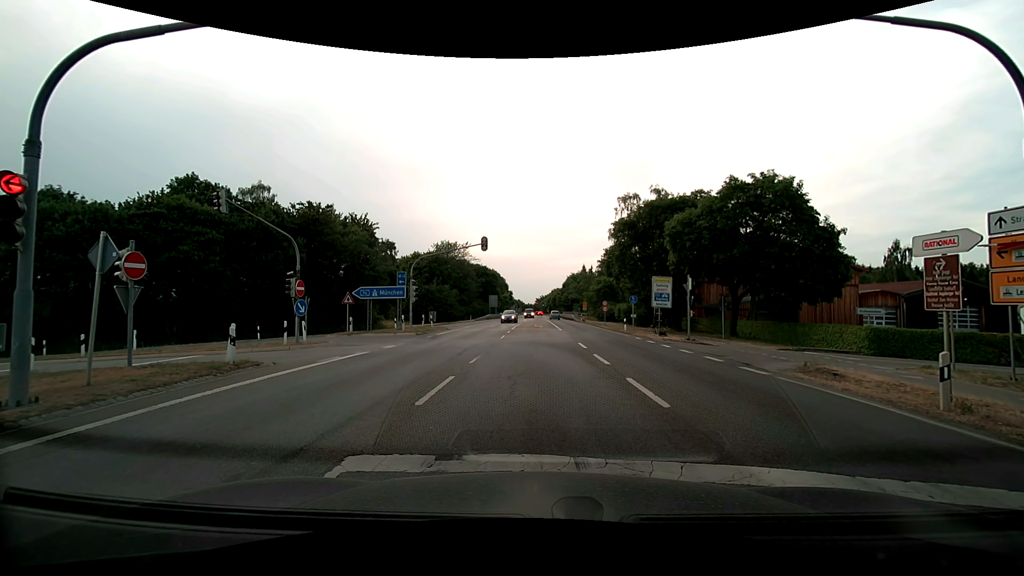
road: secondary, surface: asphalt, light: Day
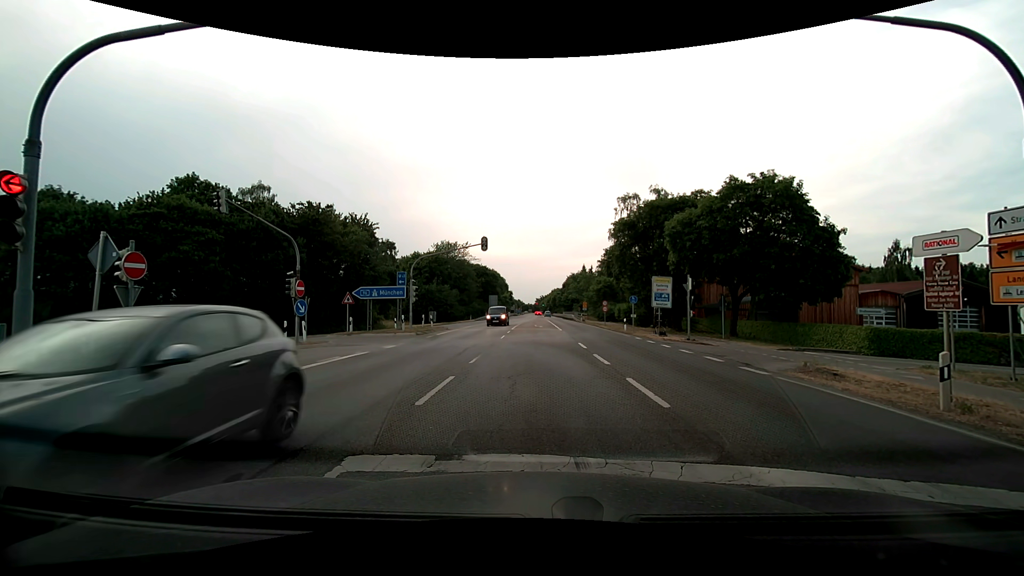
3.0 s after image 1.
(0.0, 0.0) m; 0°
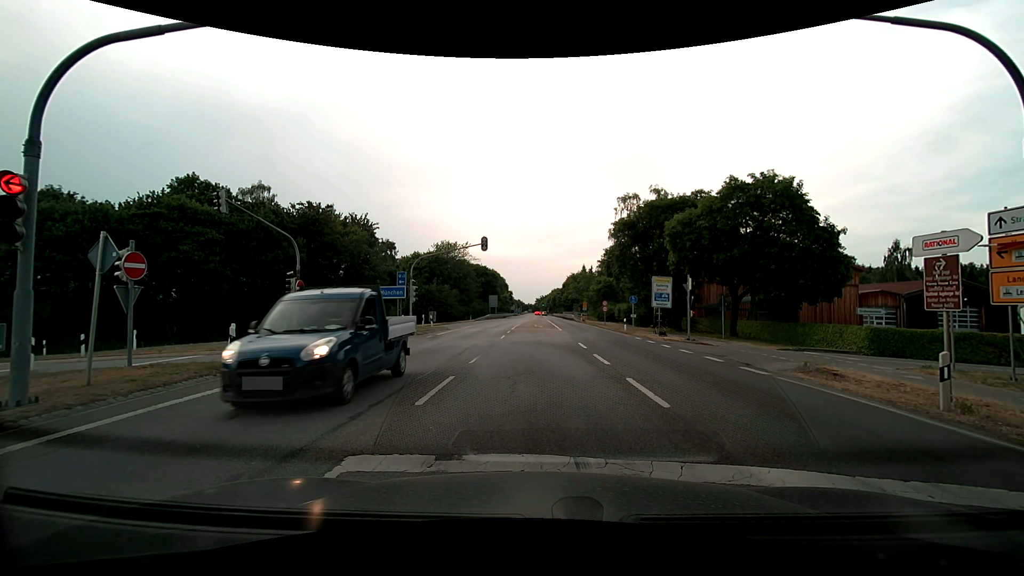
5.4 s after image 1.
(0.0, 0.0) m; 0°
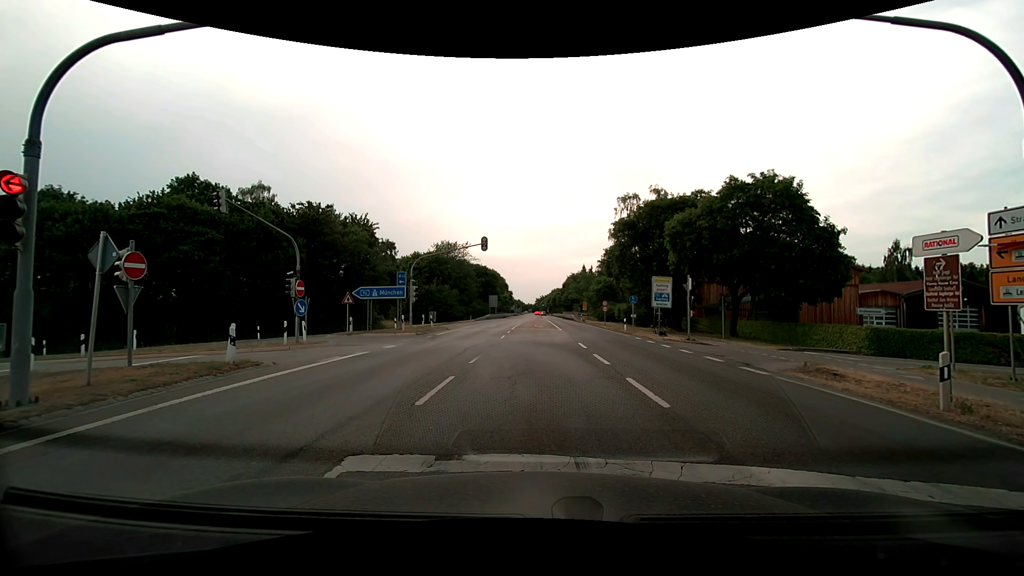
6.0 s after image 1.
(0.0, 0.0) m; 0°
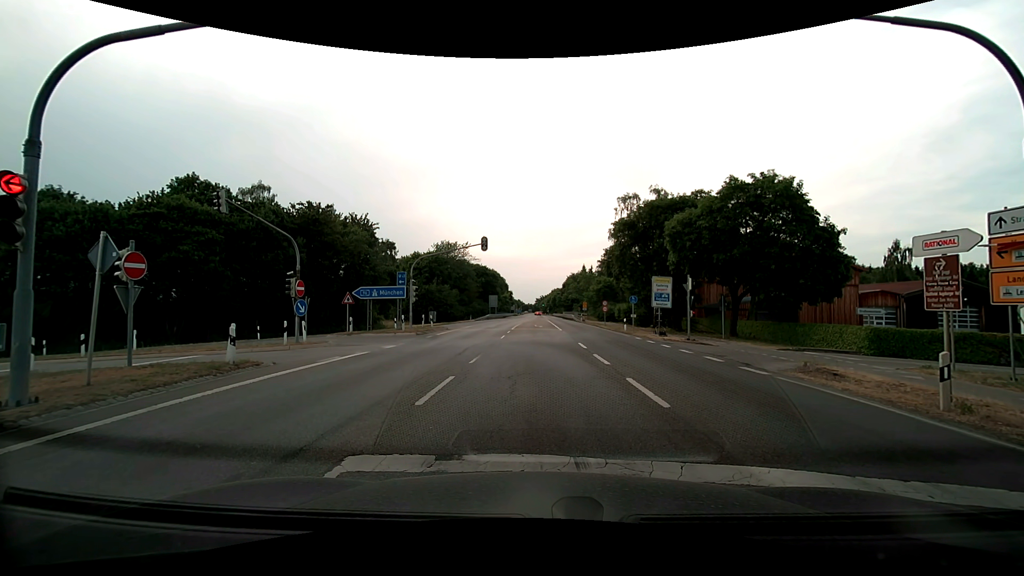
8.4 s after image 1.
(0.0, 0.0) m; 0°
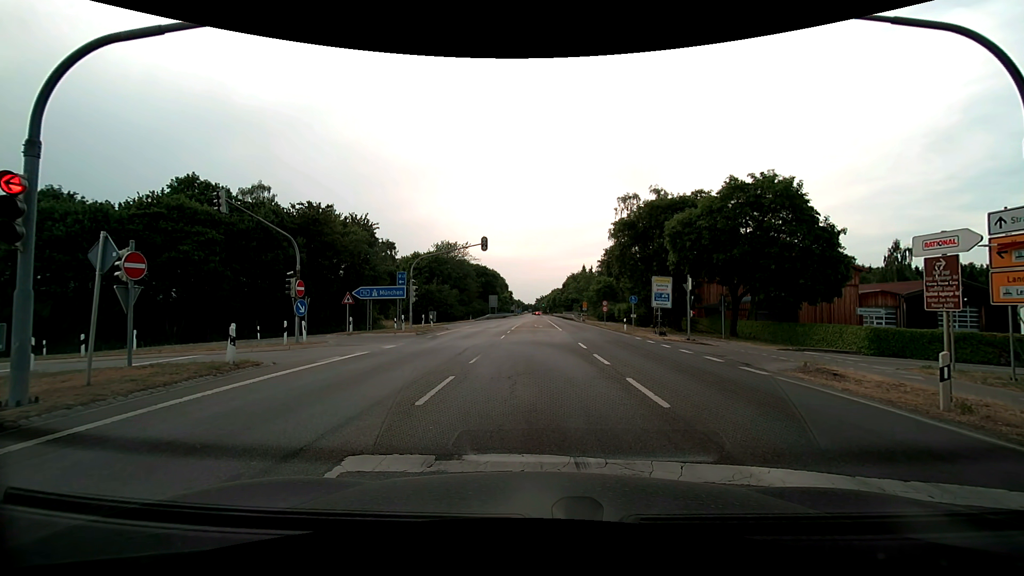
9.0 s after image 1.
(0.0, 0.0) m; 0°
(0, +10) (-1, +20) (-7, +28) (-16, +31) (-26, +31) (-36, +30) (-46, +30) (-56, +29) (-66, +29) (-76, +29) m
